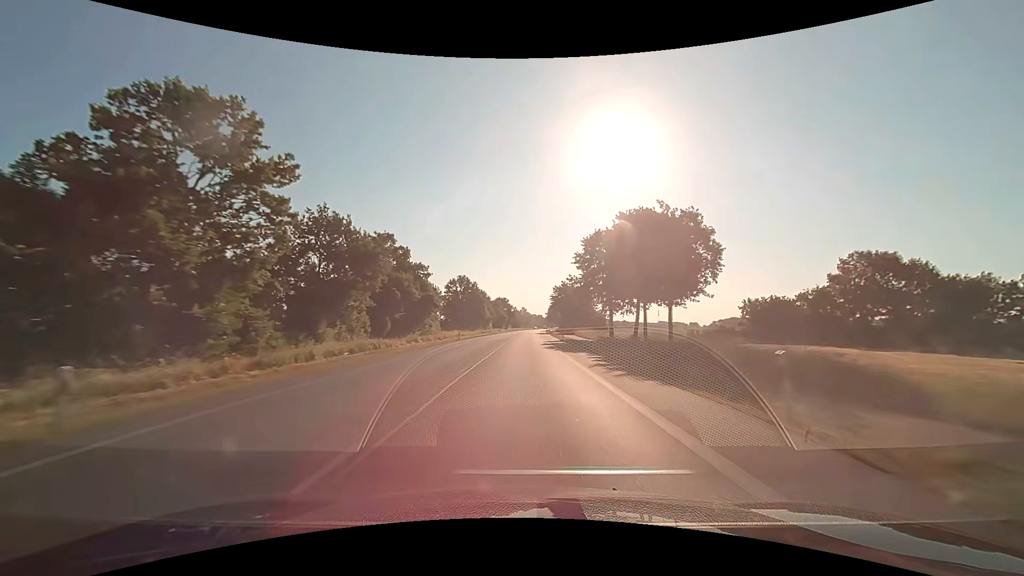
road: primary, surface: asphalt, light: Day
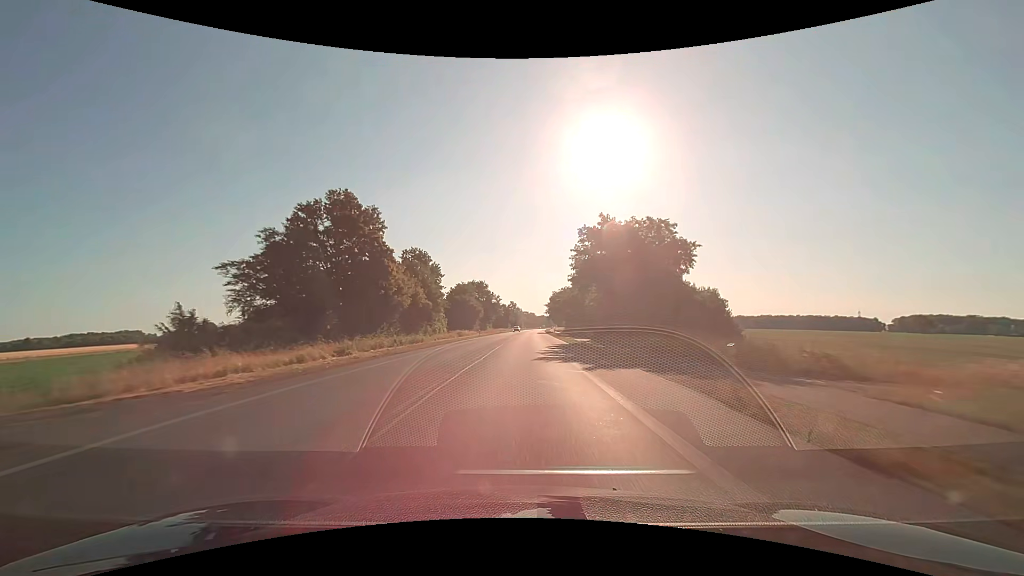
(+0.6, +77.5) m; +1°
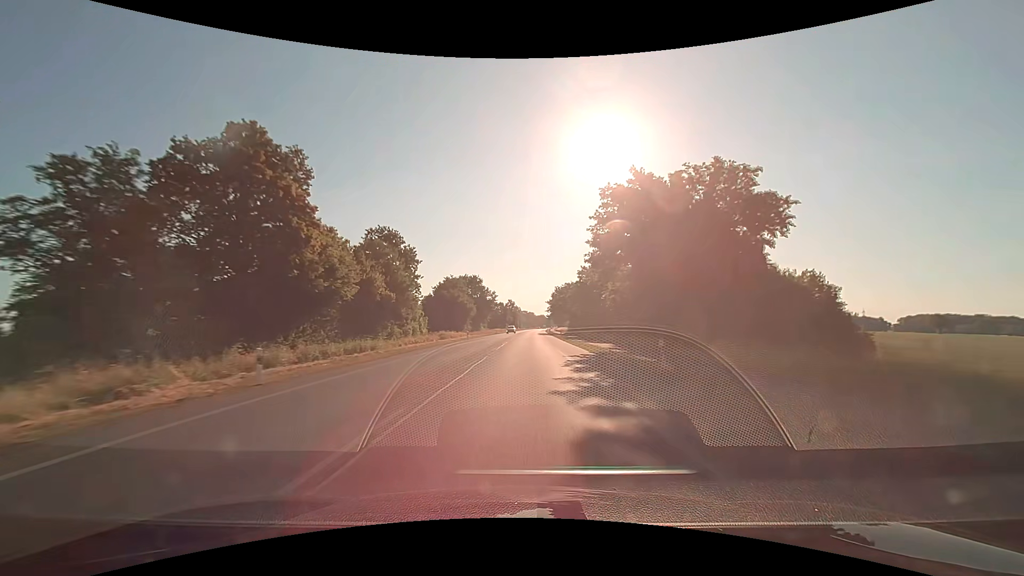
(0.0, +15.6) m; 0°
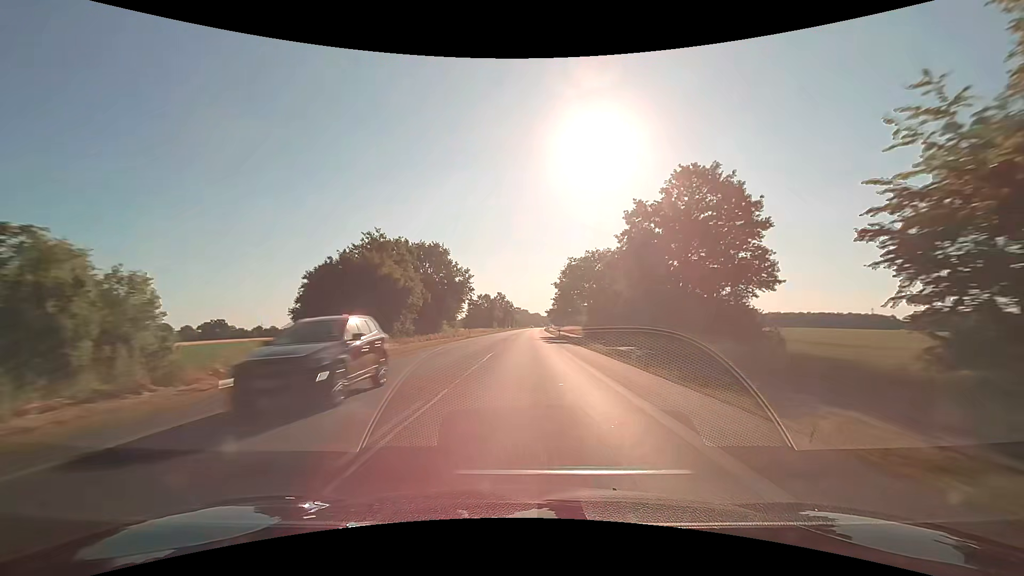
(+0.2, +47.1) m; 0°
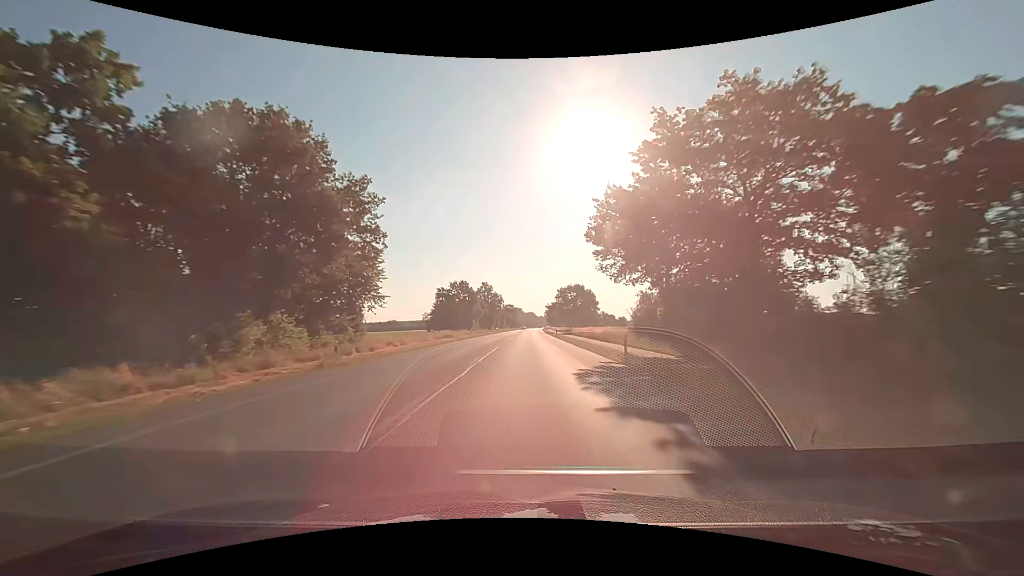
(+0.6, +47.3) m; +1°
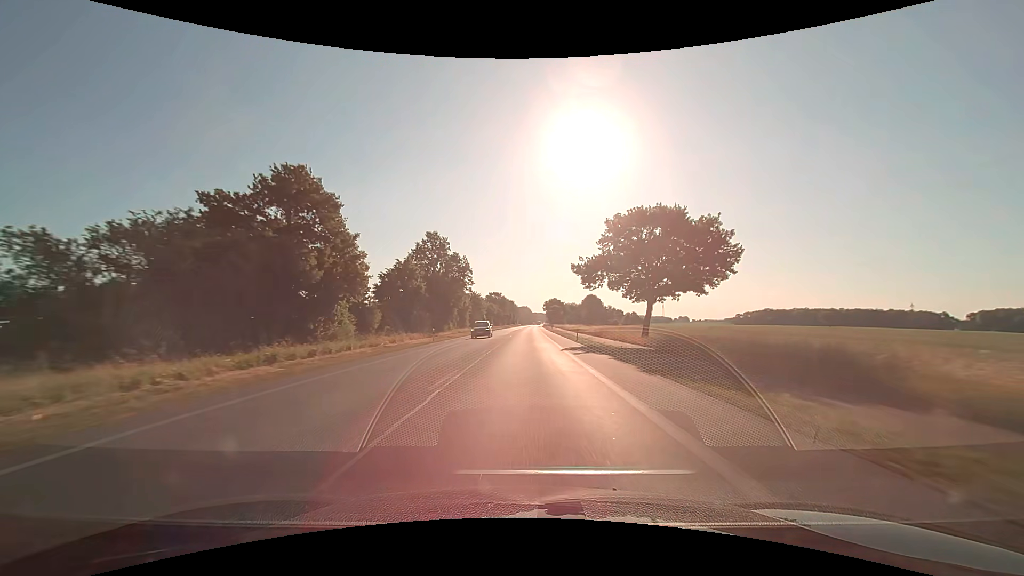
(+0.7, +79.0) m; +1°
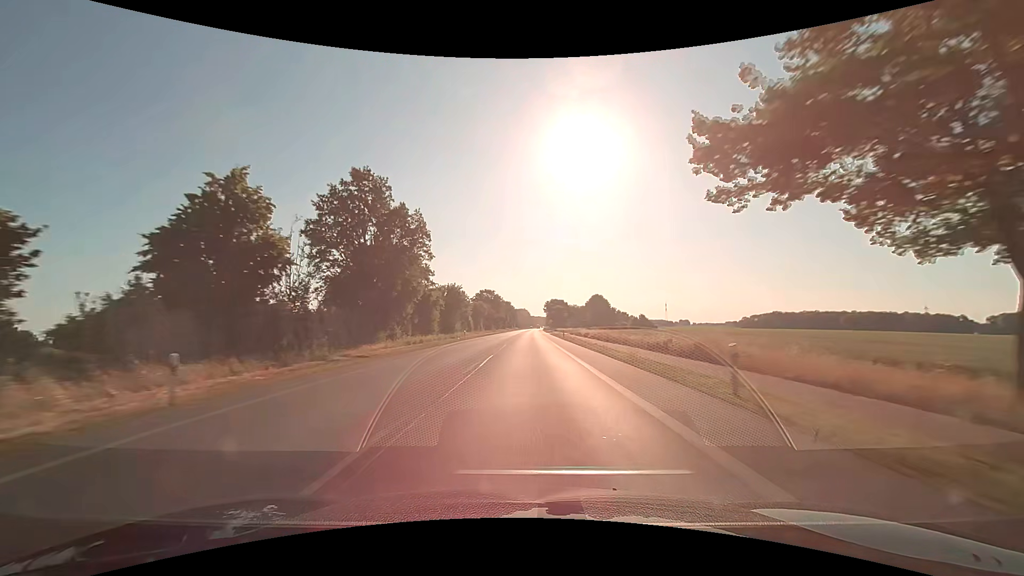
(0.0, +31.6) m; 0°
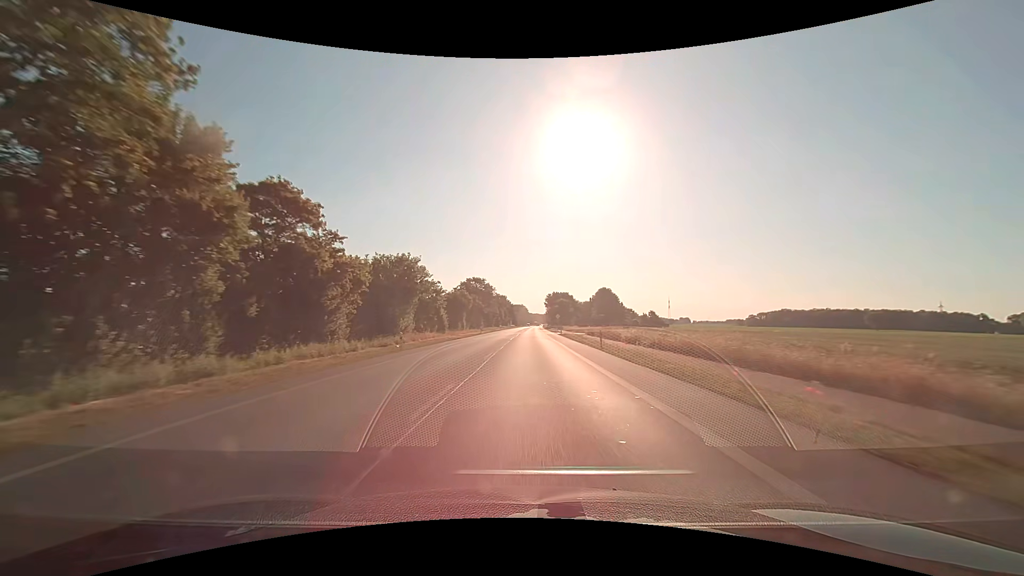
(+0.1, +31.1) m; 0°
(0, +10) (0, +20) (0, +30) (0, +40) (0, +50) (+1, +60) (+1, +70) (+1, +80) (+2, +90) (+2, +100) m
